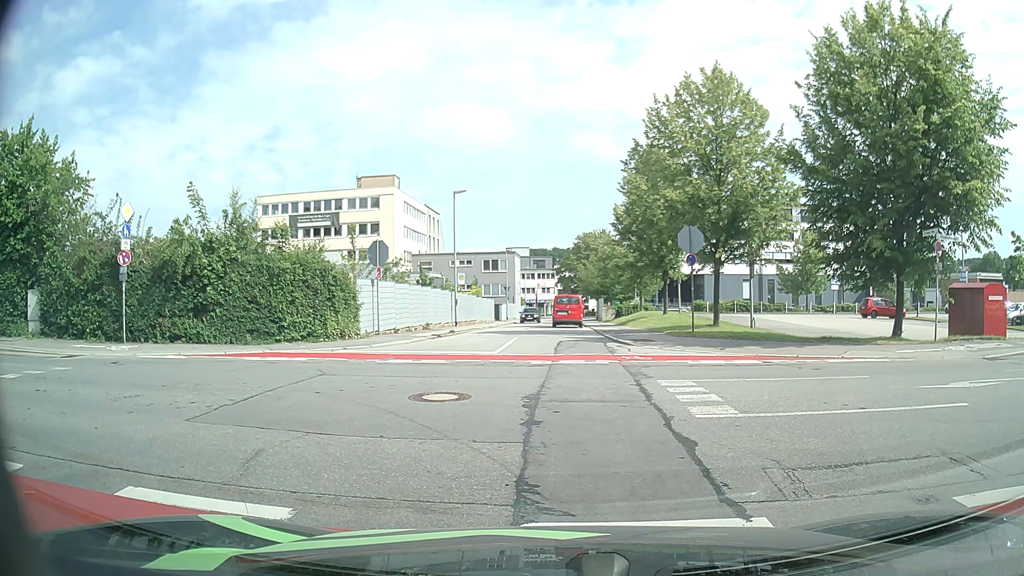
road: residential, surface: asphalt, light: Day
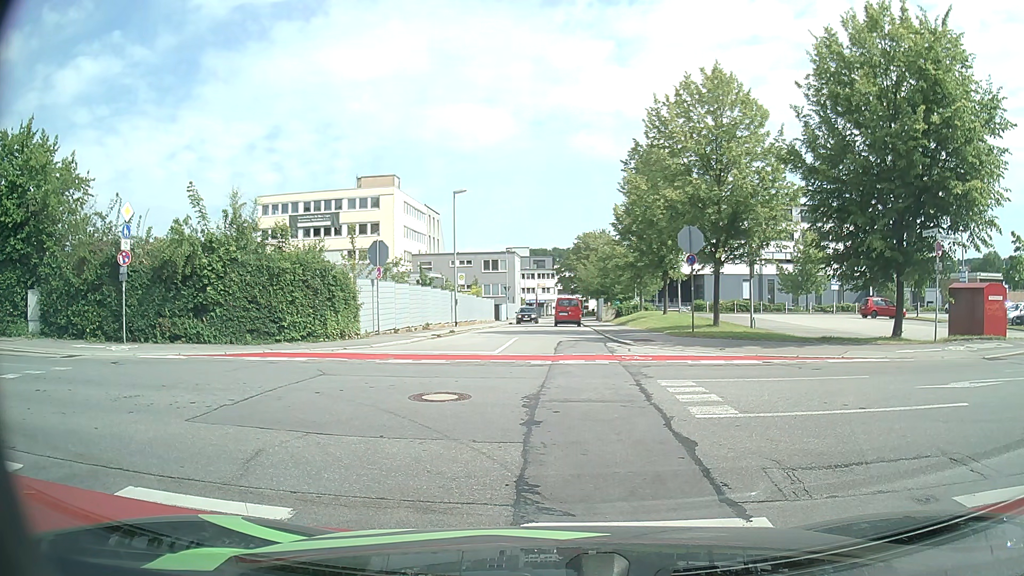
(0.0, 0.0) m; 0°
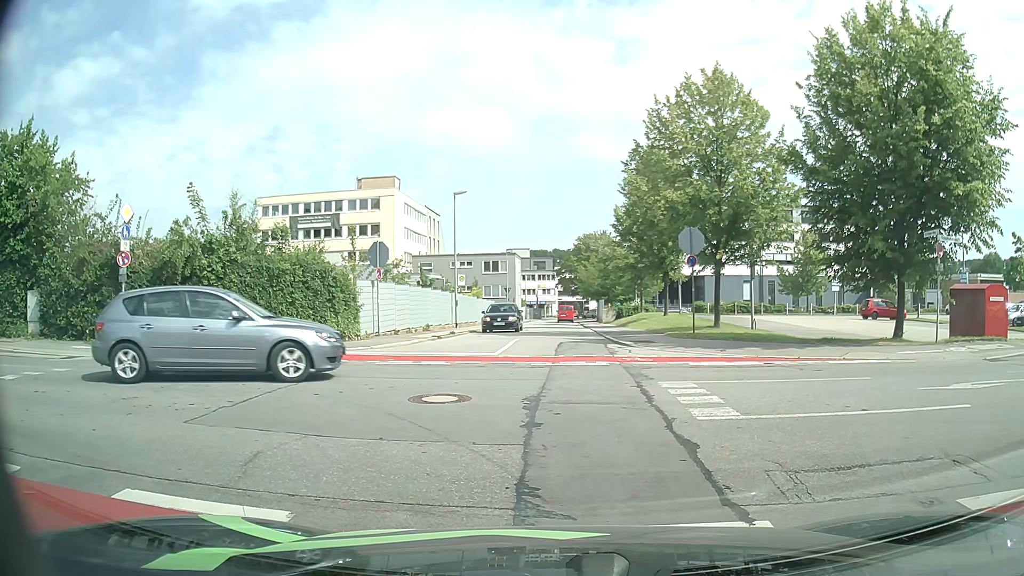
(0.0, 0.0) m; 0°
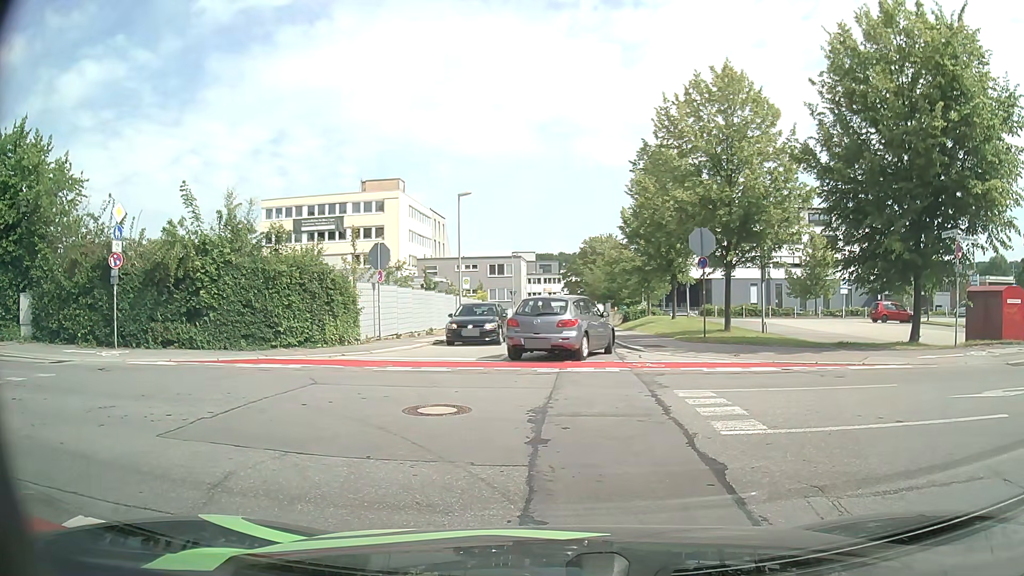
(0.0, +0.7) m; 0°
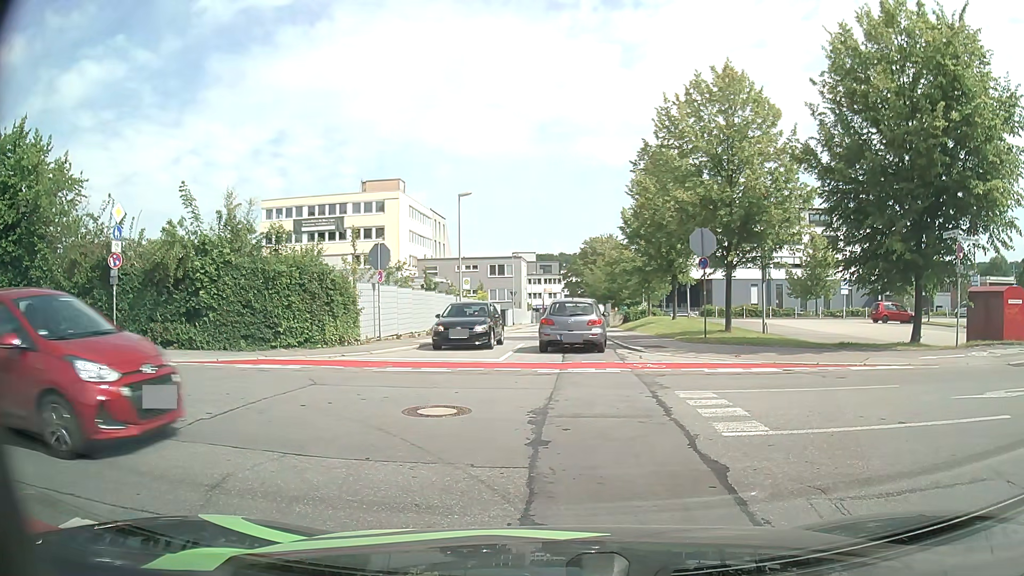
(0.0, +0.1) m; 0°
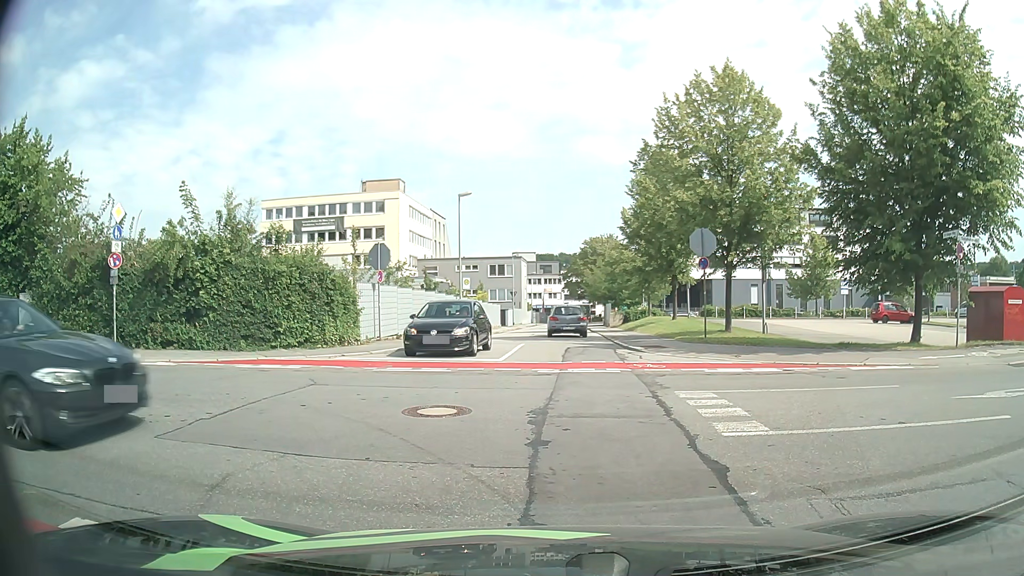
(0.0, +0.1) m; 0°
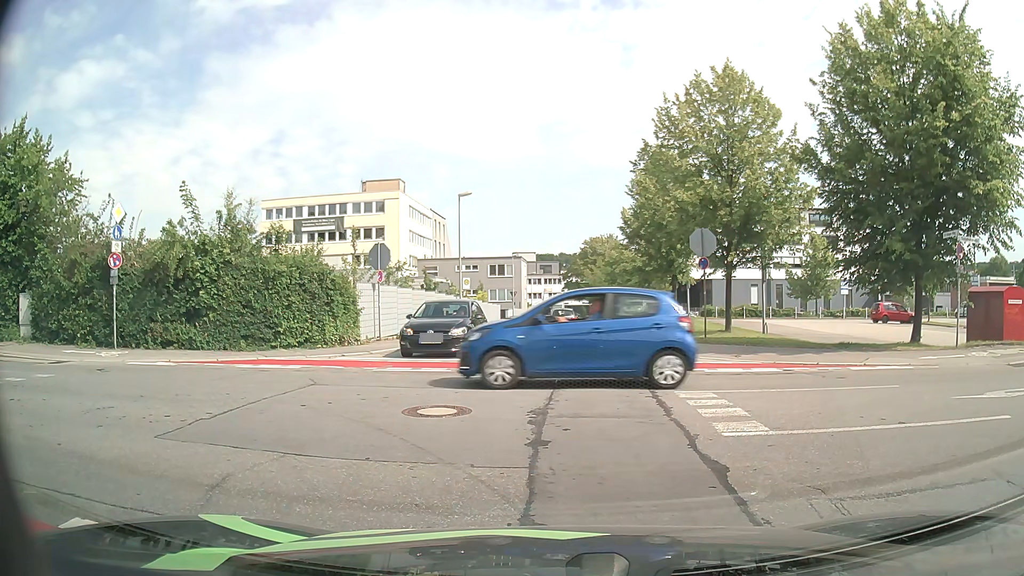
(0.0, 0.0) m; 0°
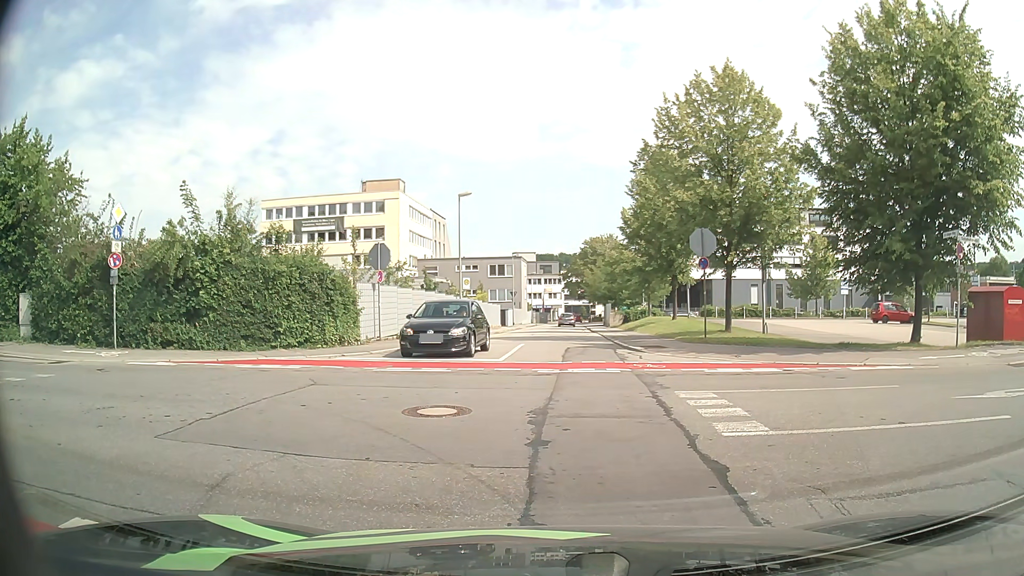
(0.0, 0.0) m; 0°
